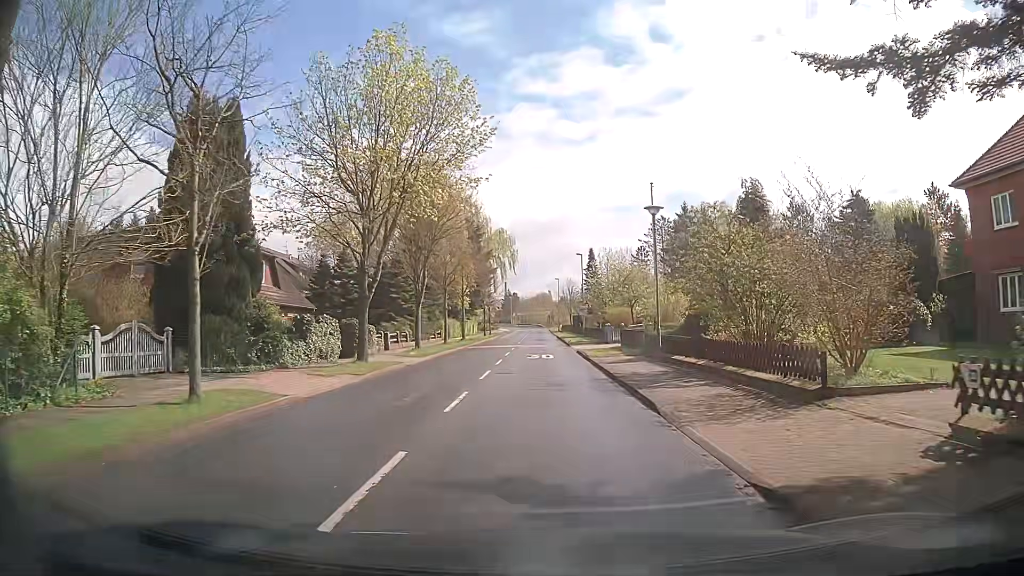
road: tertiary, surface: asphalt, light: Day
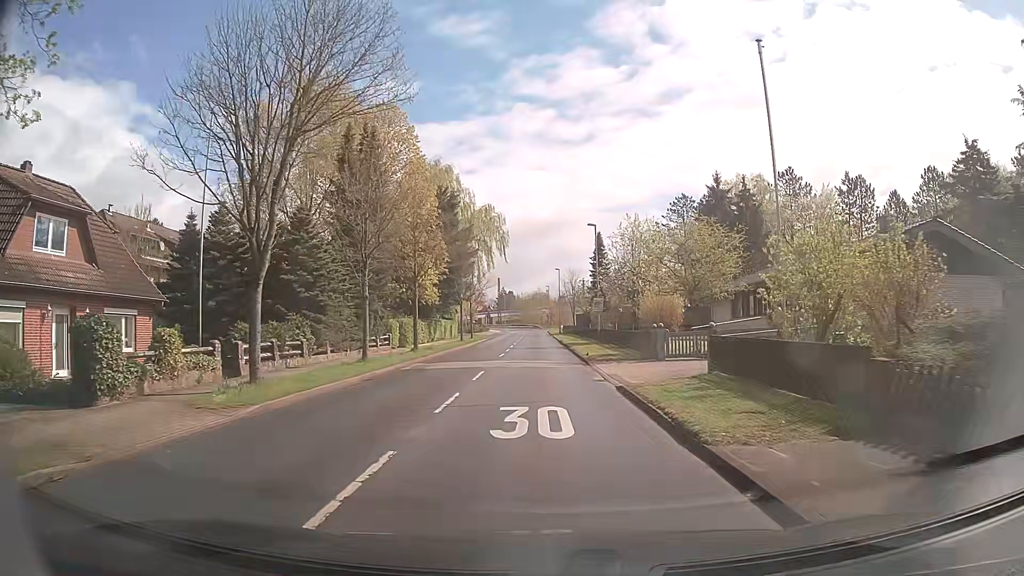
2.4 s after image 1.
(+0.1, +18.3) m; 0°
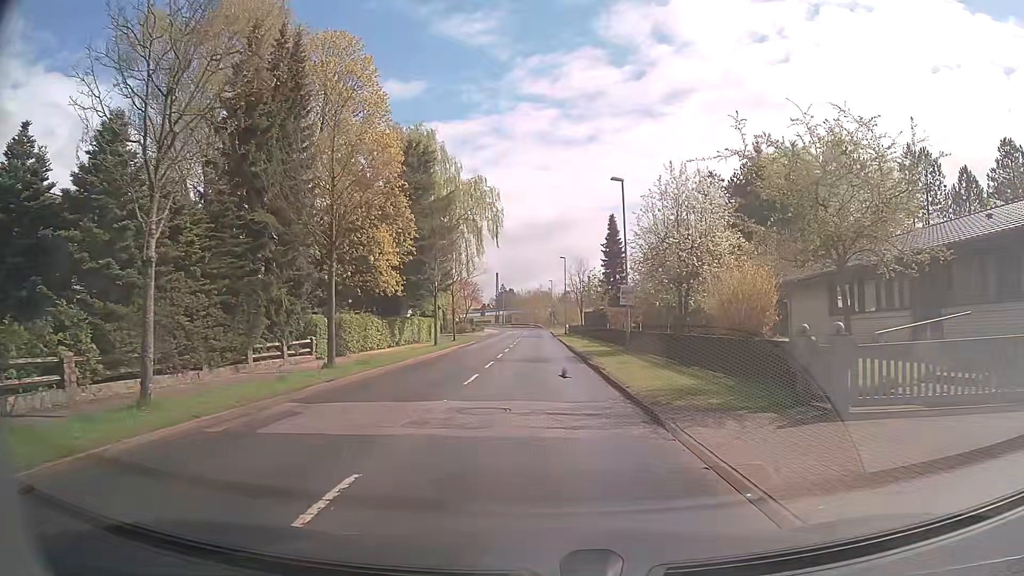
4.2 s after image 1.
(+0.1, +13.5) m; +1°
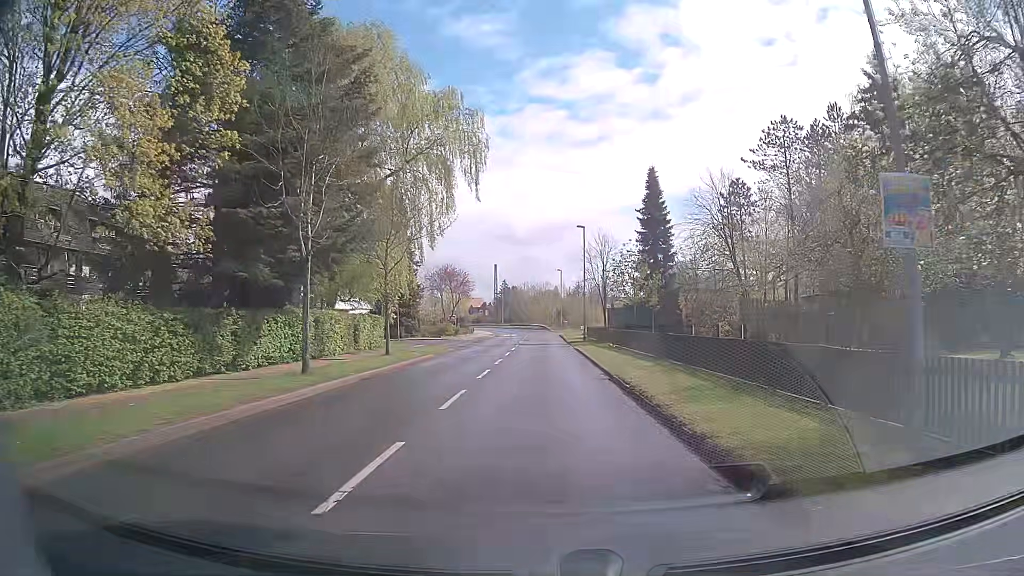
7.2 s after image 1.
(-0.2, +22.3) m; 0°
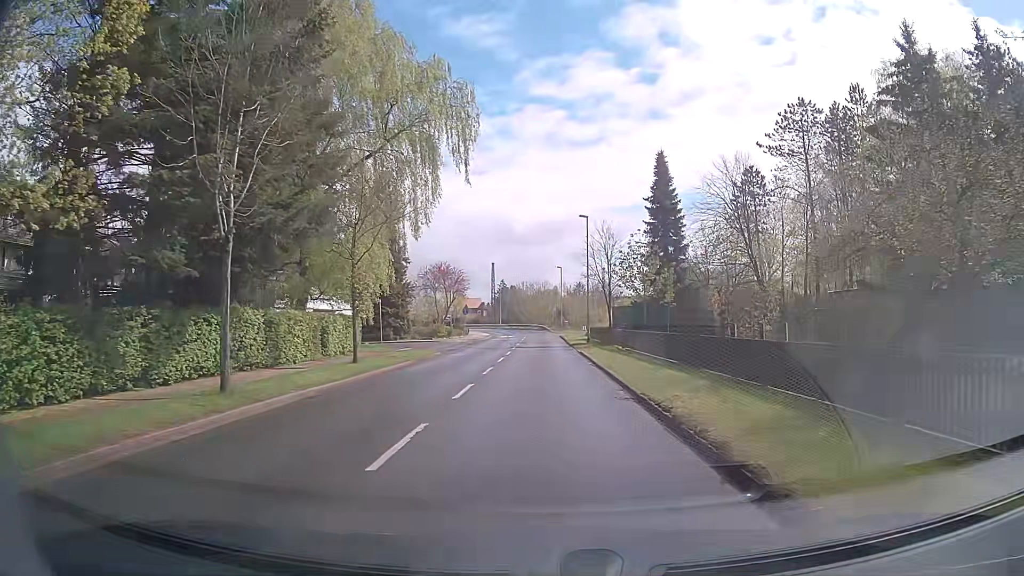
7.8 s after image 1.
(0.0, +4.5) m; 0°
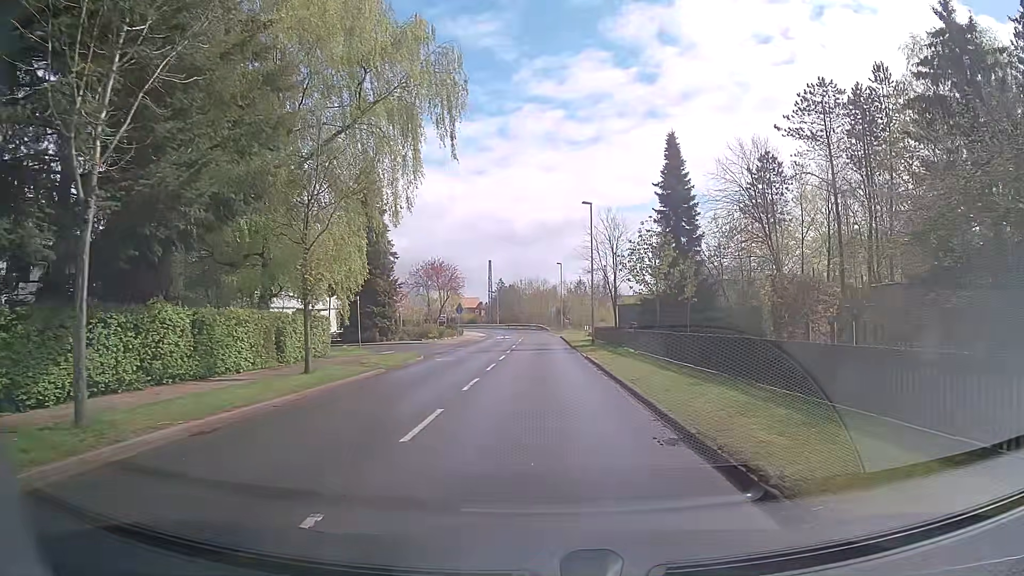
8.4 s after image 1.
(0.0, +4.5) m; 0°
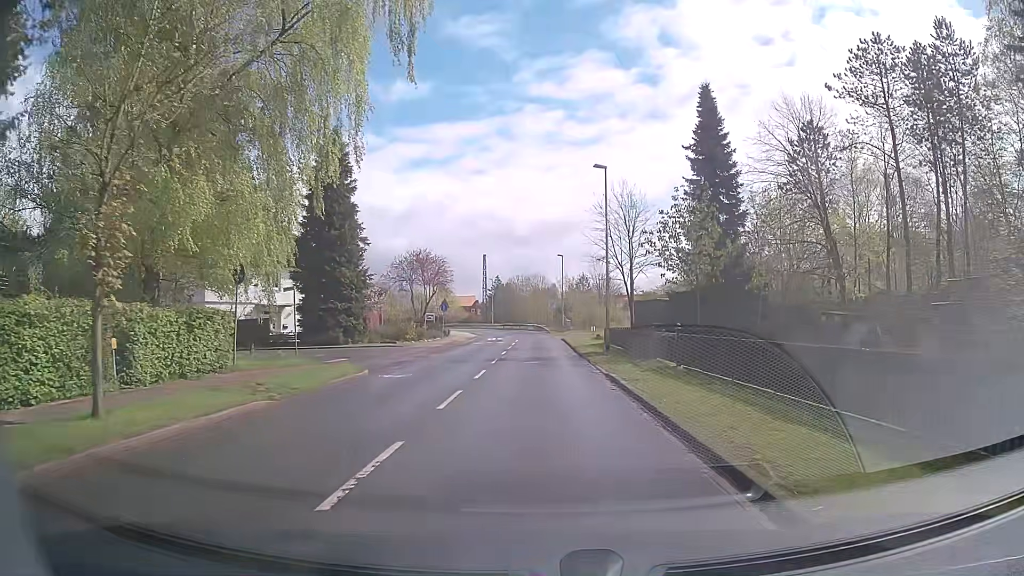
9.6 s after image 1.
(-0.1, +8.9) m; 0°
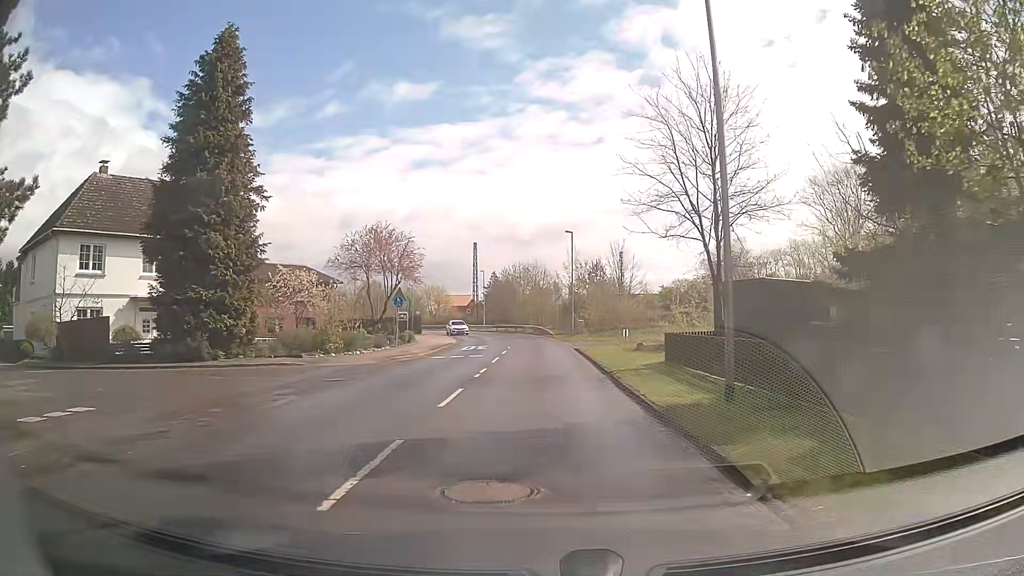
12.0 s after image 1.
(-0.1, +17.9) m; 0°
(0, +10) (0, +20) (0, +30) (-1, +40) (-2, +50) (-3, +60) (-6, +70) (-9, +79) (-12, +88) (-17, +97) m
